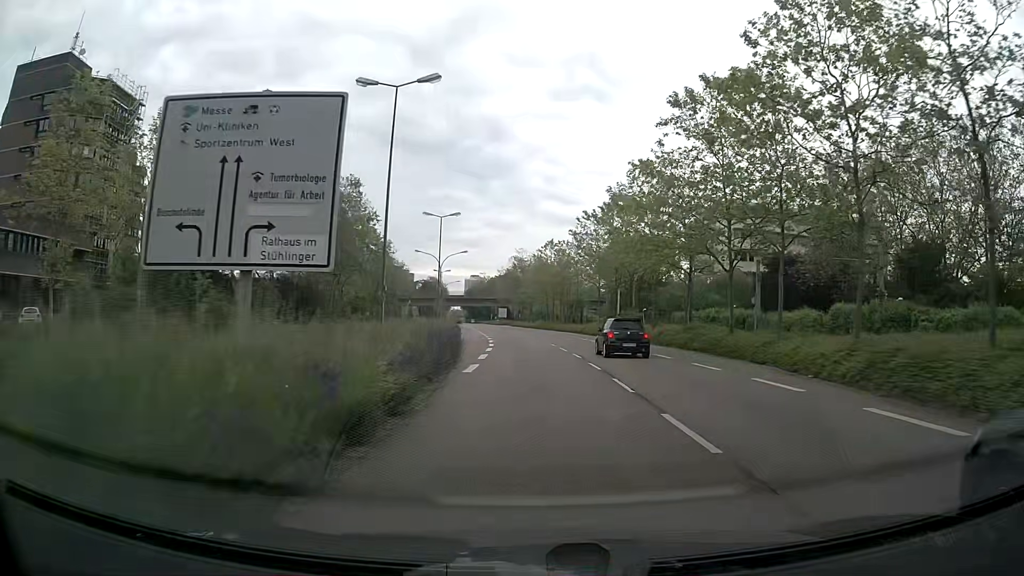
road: secondary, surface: asphalt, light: Day
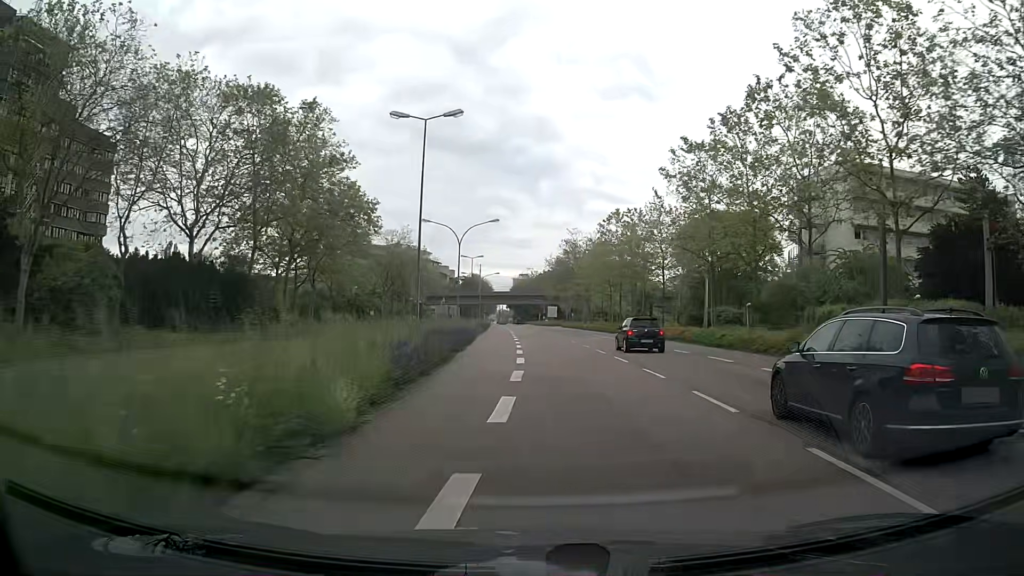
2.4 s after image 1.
(-0.8, +26.9) m; -4°
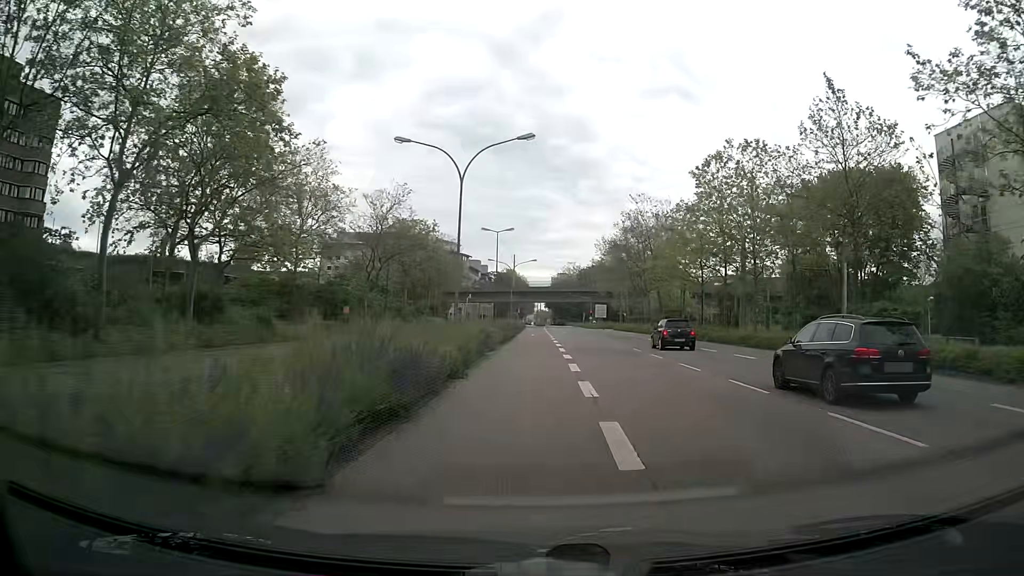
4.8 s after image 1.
(-0.9, +26.9) m; -3°
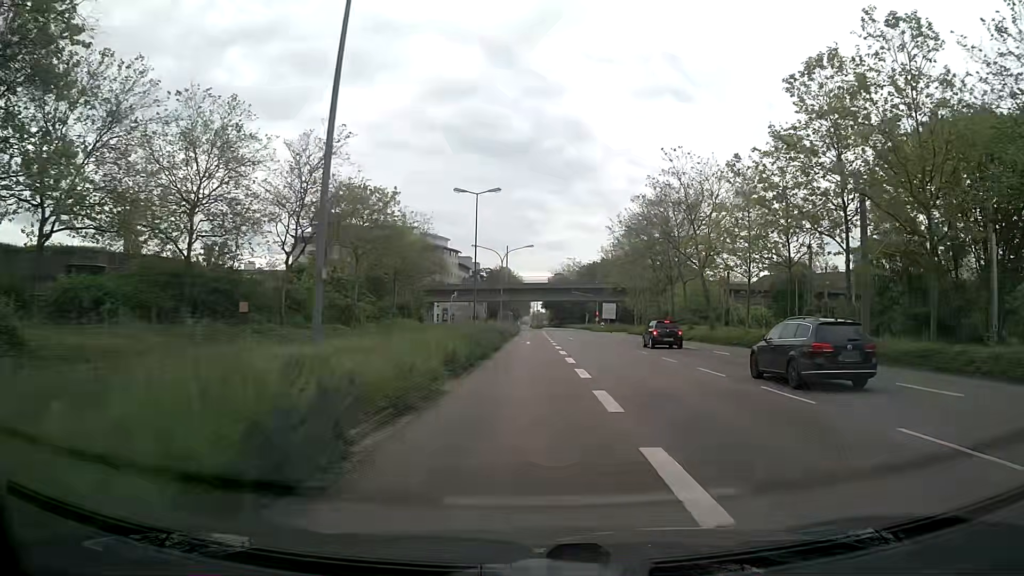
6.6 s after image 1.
(+0.1, +19.6) m; +1°
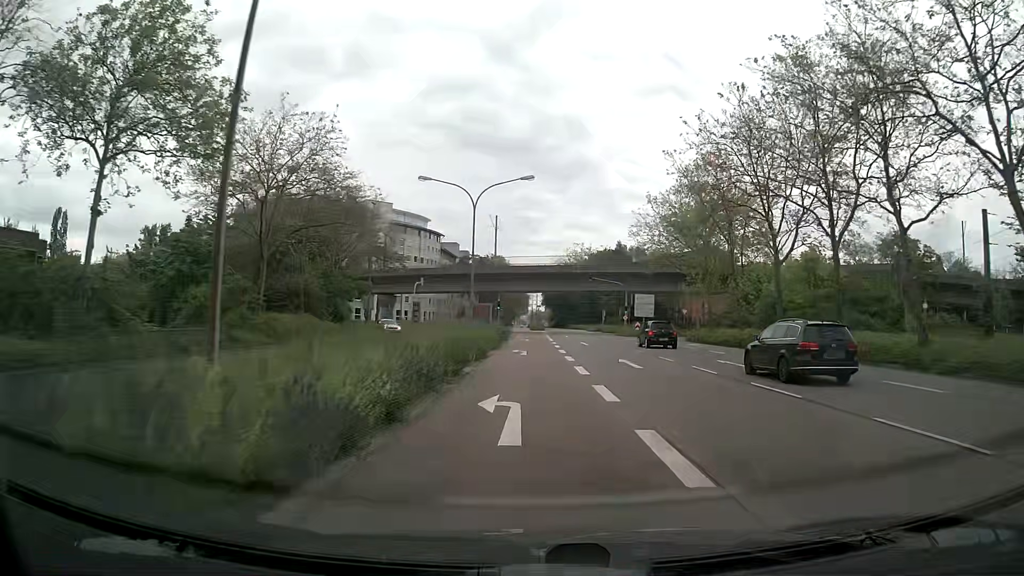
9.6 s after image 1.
(-0.1, +35.0) m; 0°
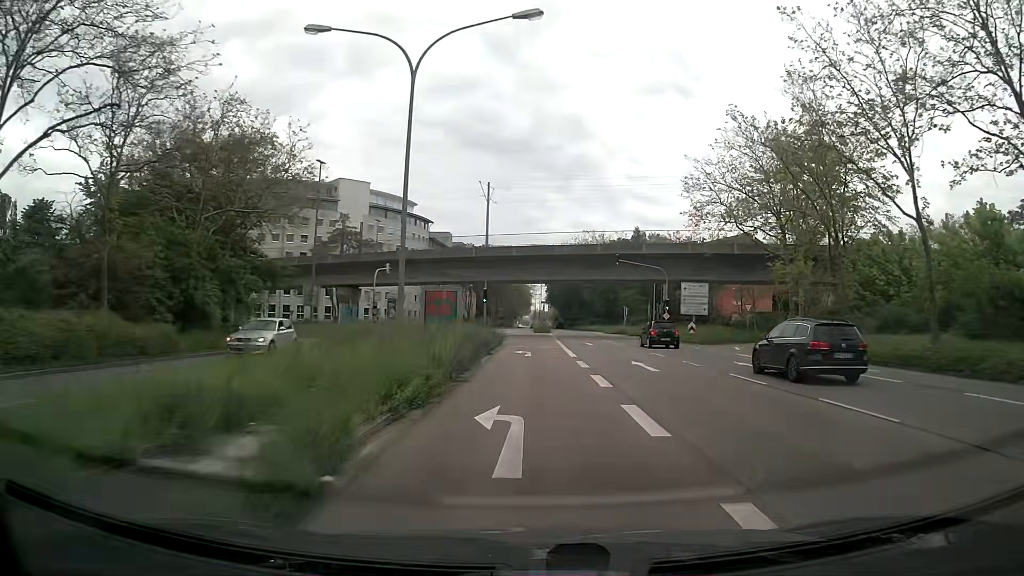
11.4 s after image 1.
(-0.1, +21.6) m; 0°
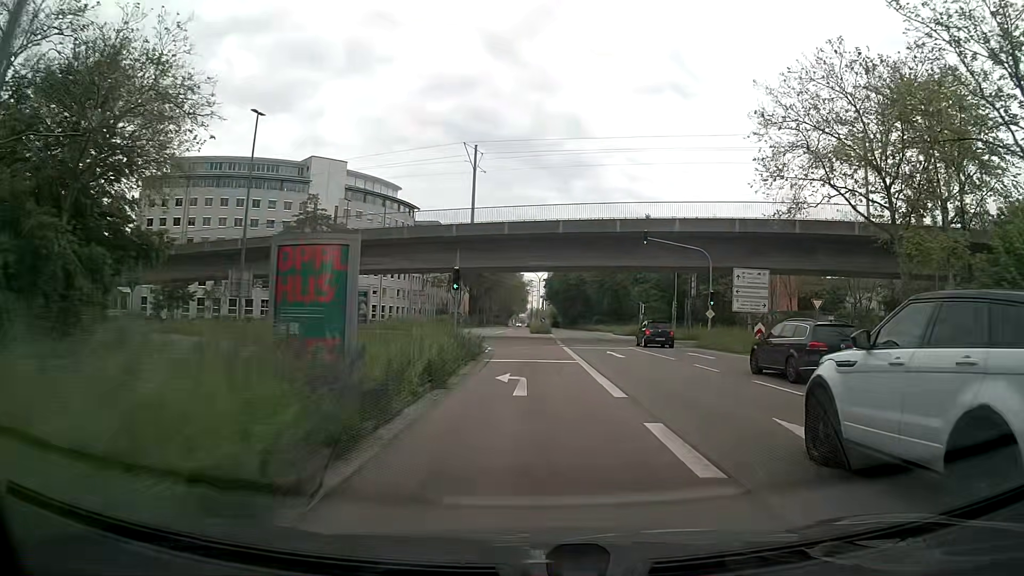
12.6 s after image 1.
(-0.1, +14.1) m; 0°
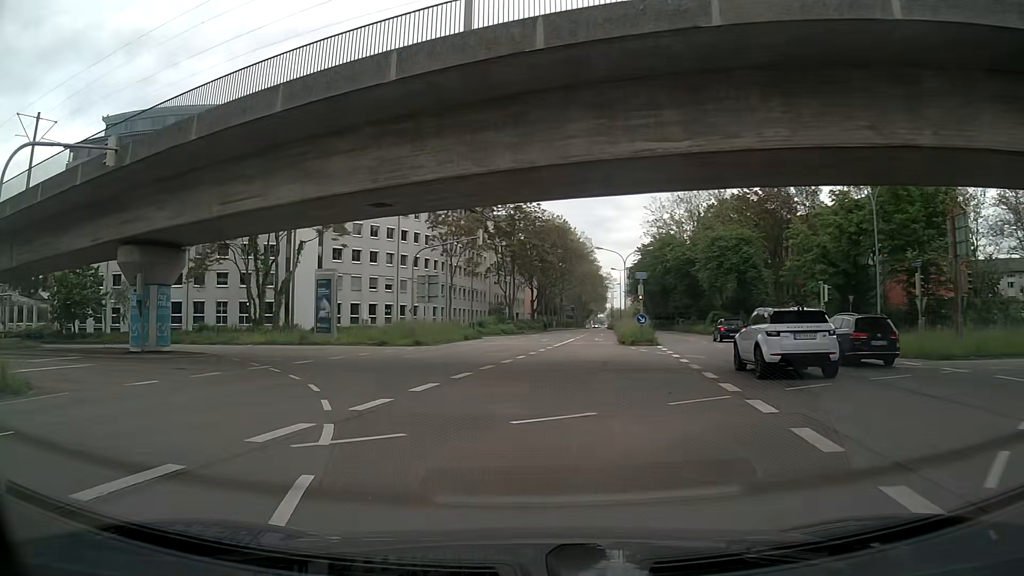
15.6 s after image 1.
(-0.5, +32.7) m; -7°
(-1, +10) (-5, +19) (-11, +27) (-18, +33) (-27, +38) (-37, +41) (-47, +43) (-57, +45) (-66, +47) (-76, +49) m
